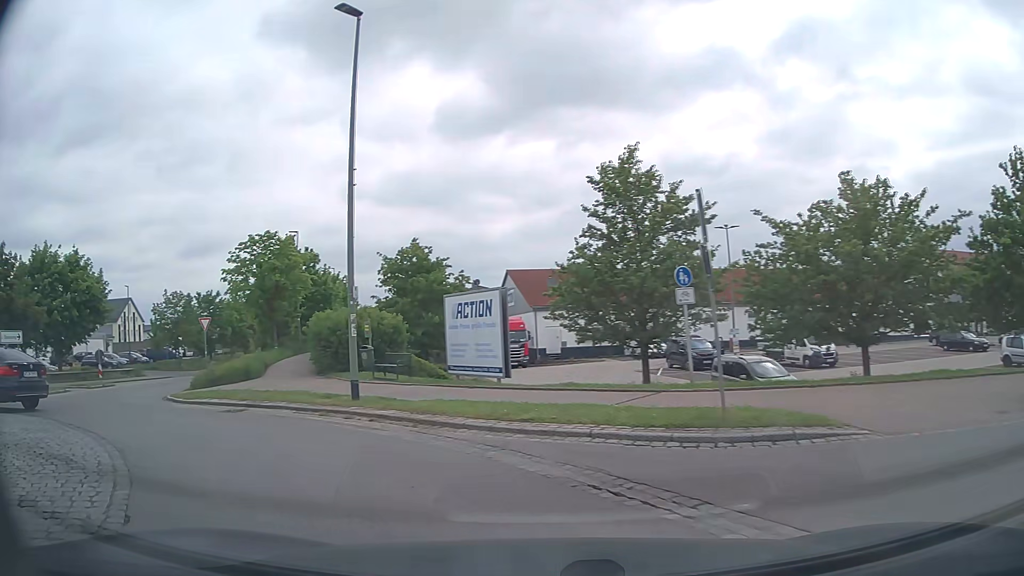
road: tertiary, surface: asphalt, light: Day
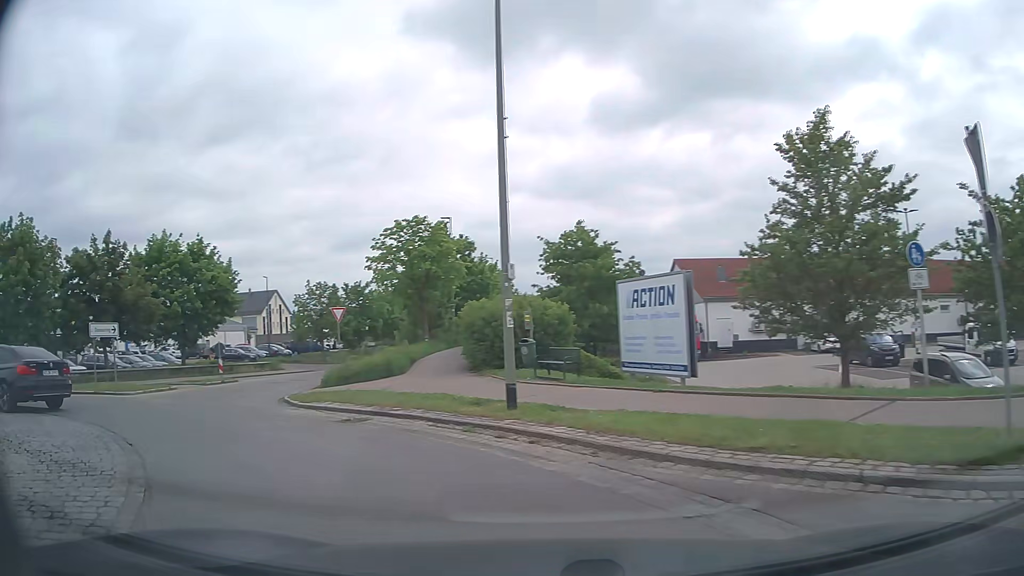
(-0.4, +3.1) m; -14°
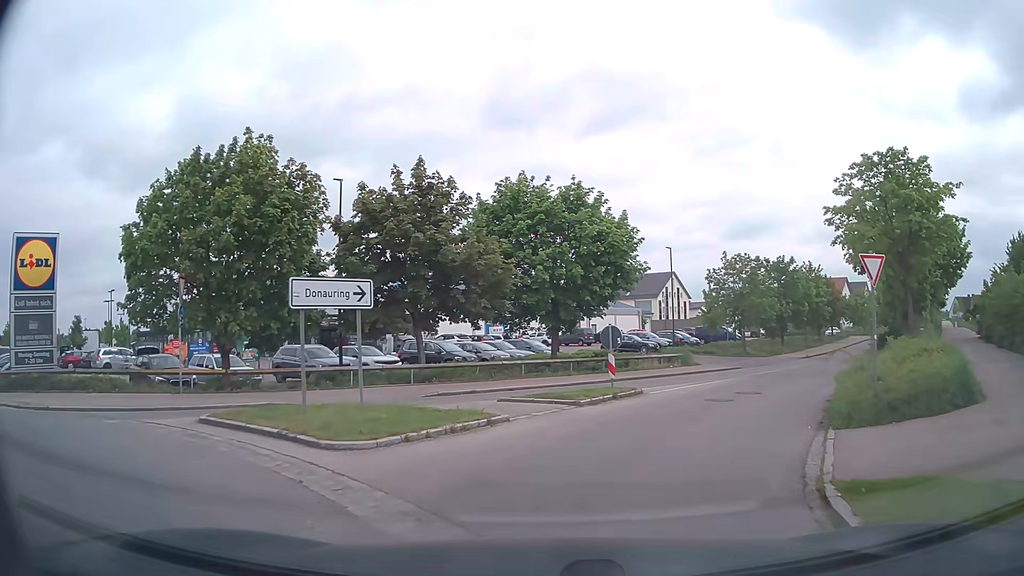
(-5.2, +11.7) m; -34°
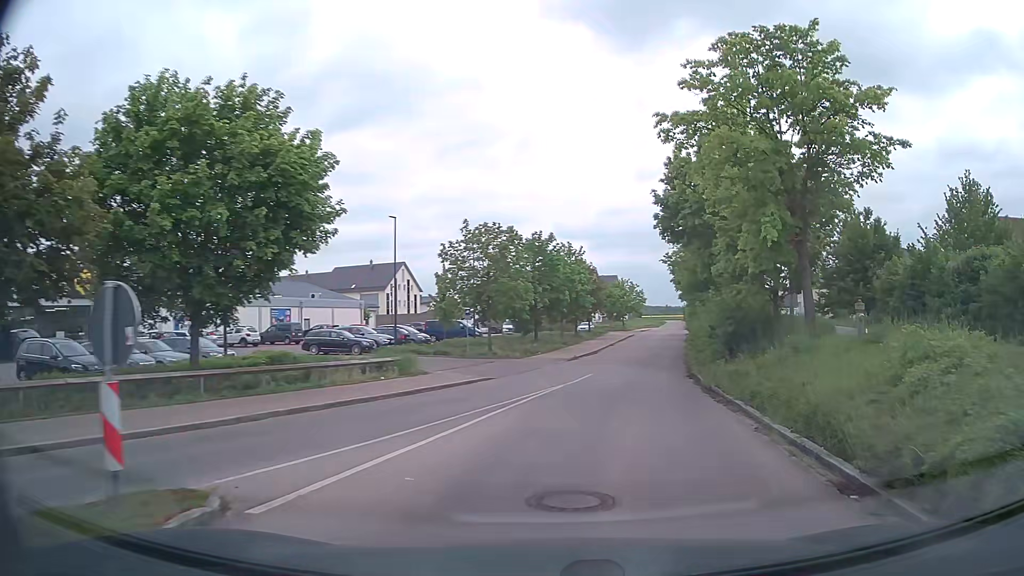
(+2.0, +12.2) m; +21°
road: residential
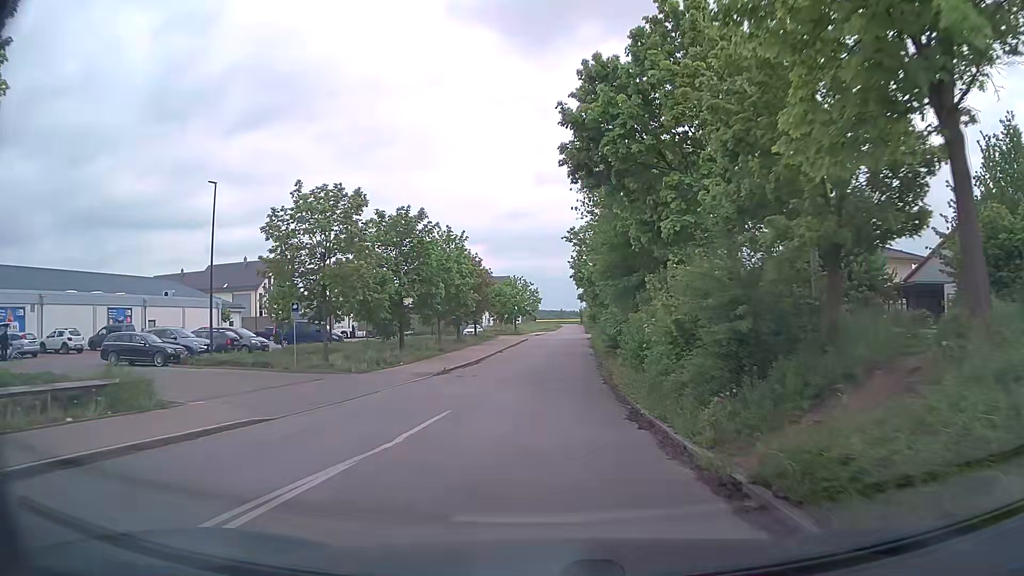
(+1.3, +10.8) m; +10°
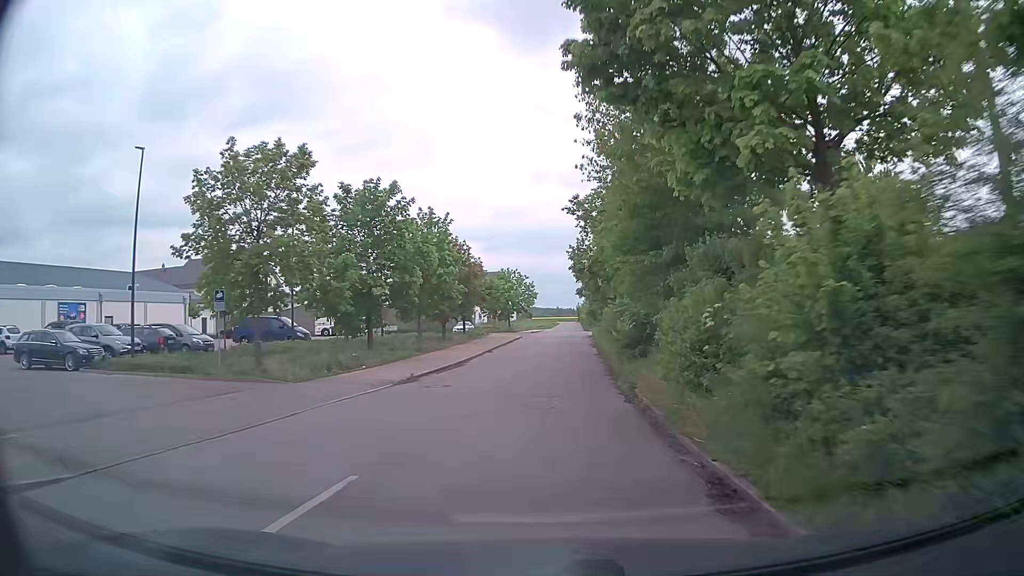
(0.0, +6.3) m; 0°
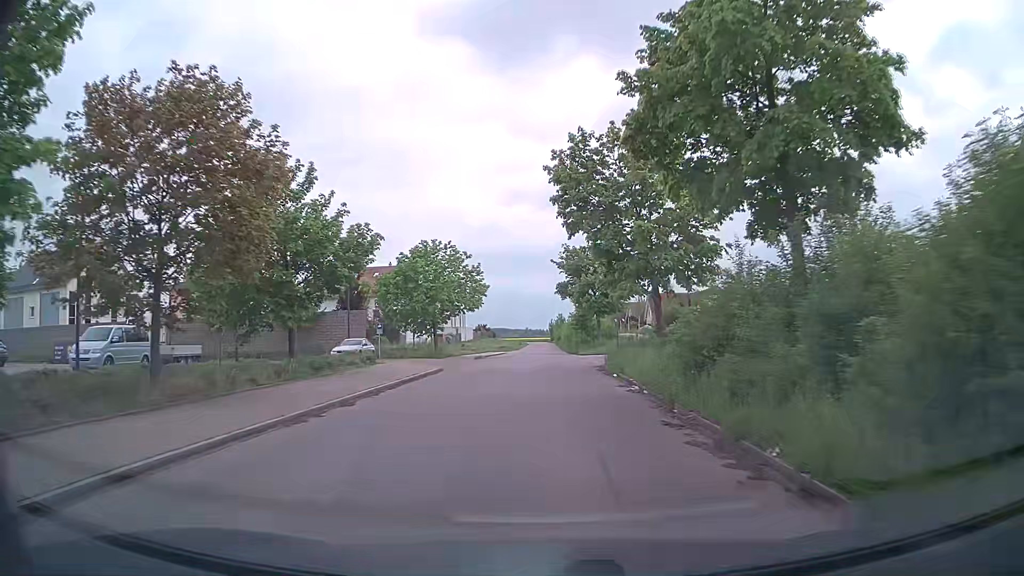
(+0.7, +35.8) m; +3°
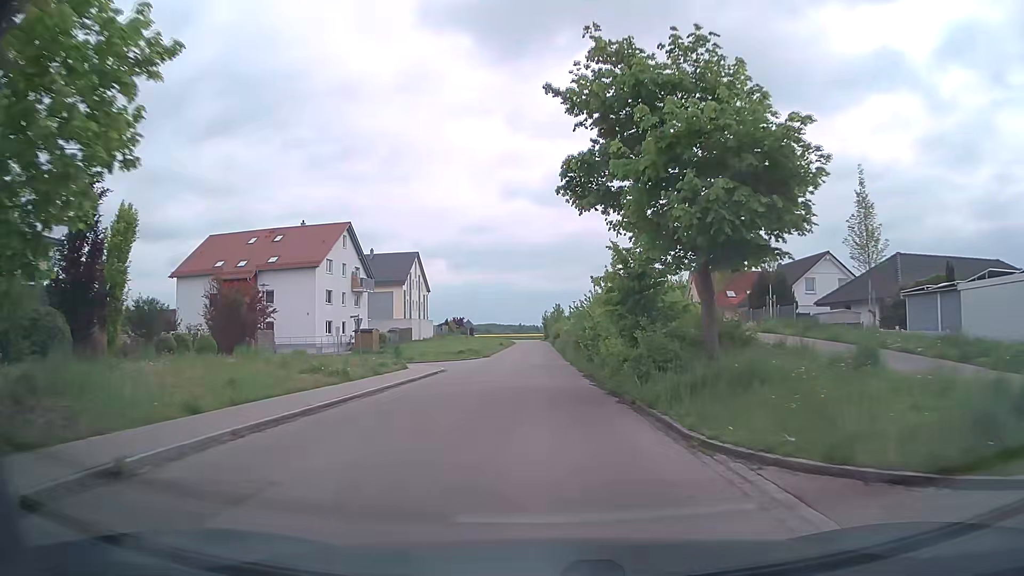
(+0.5, +37.6) m; +1°
(0, +10) (0, +20) (0, +30) (0, +40) (0, +50) (0, +60) (-1, +70) (-1, +80) (-1, +90) (-1, +100) m
